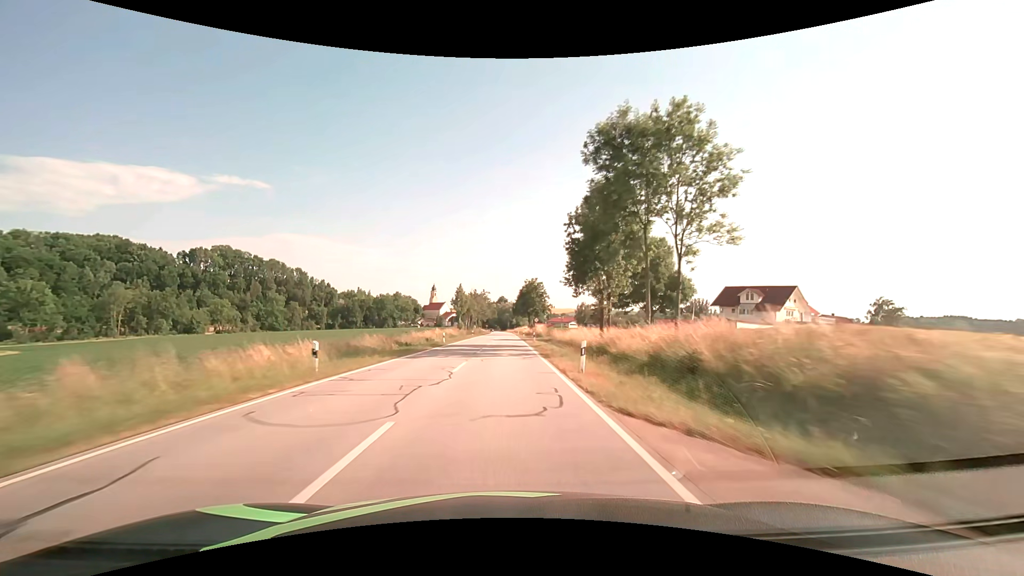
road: secondary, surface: asphalt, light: Day
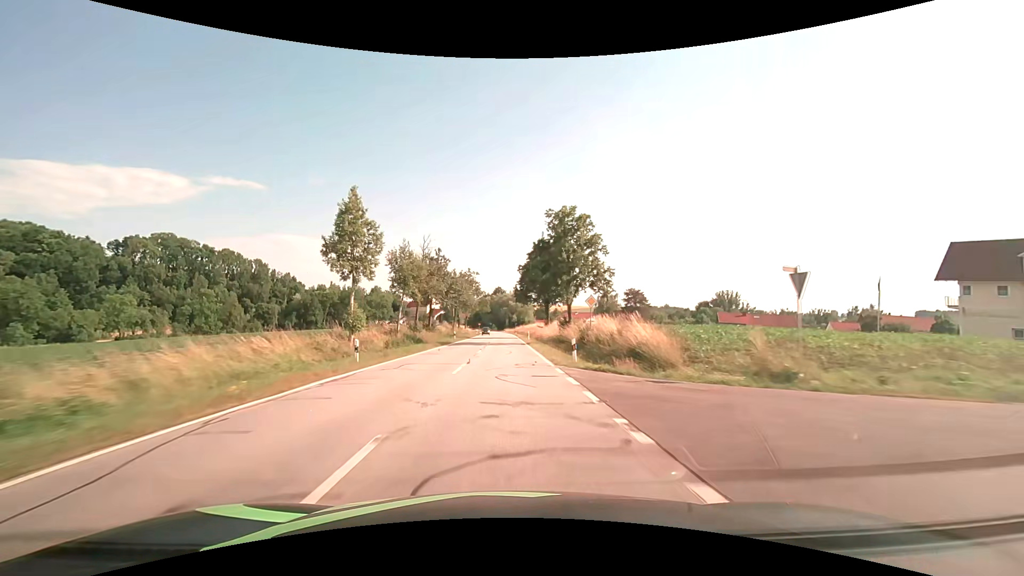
(+0.3, +60.5) m; 0°
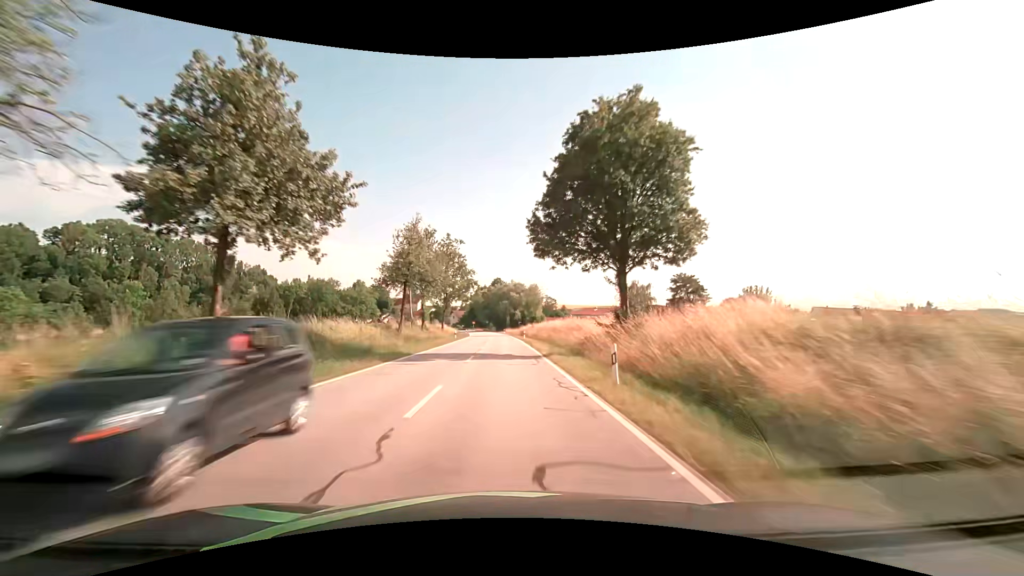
(-0.1, +42.6) m; 0°
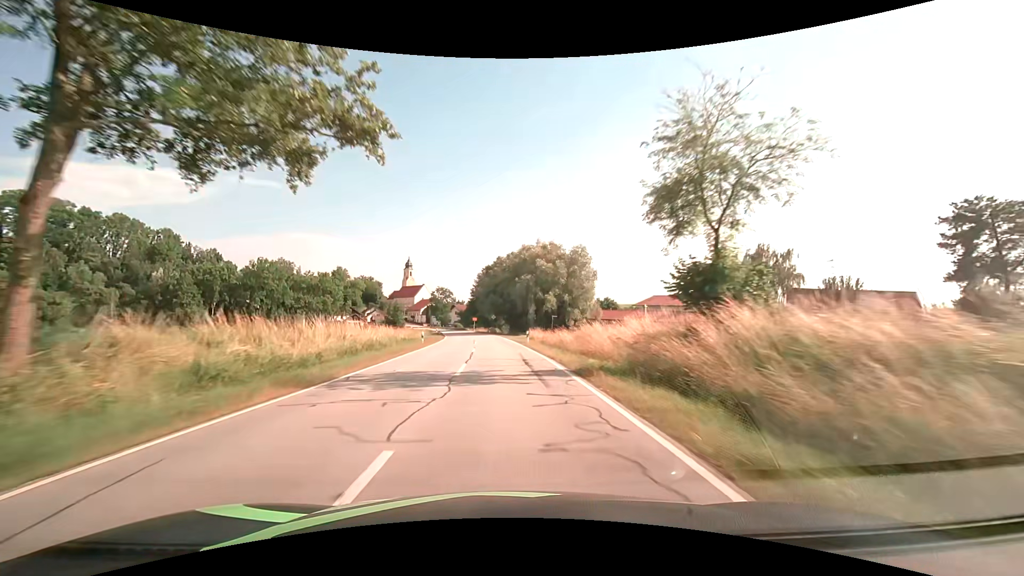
(-1.0, +65.6) m; -2°
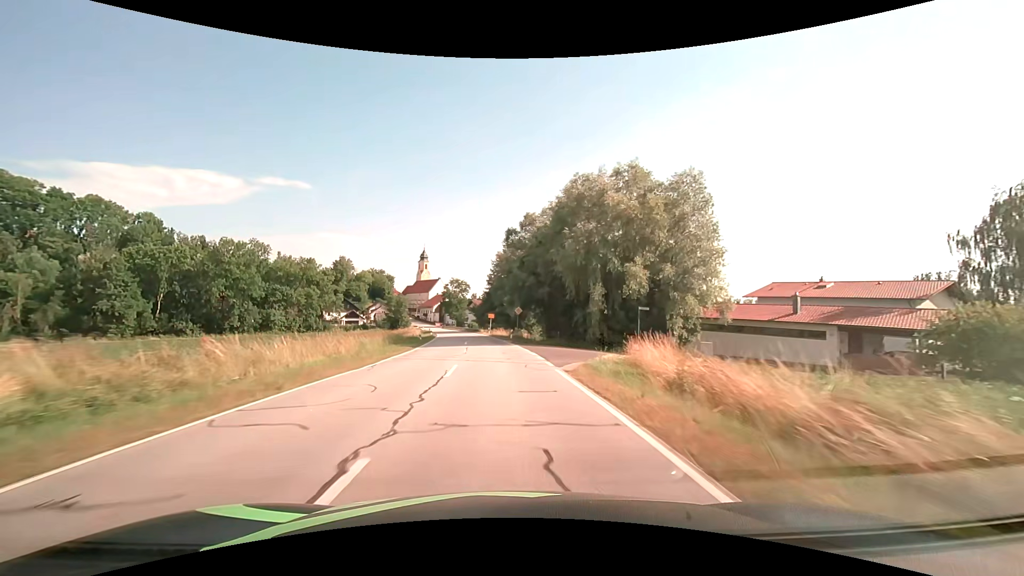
(-0.8, +36.1) m; -3°
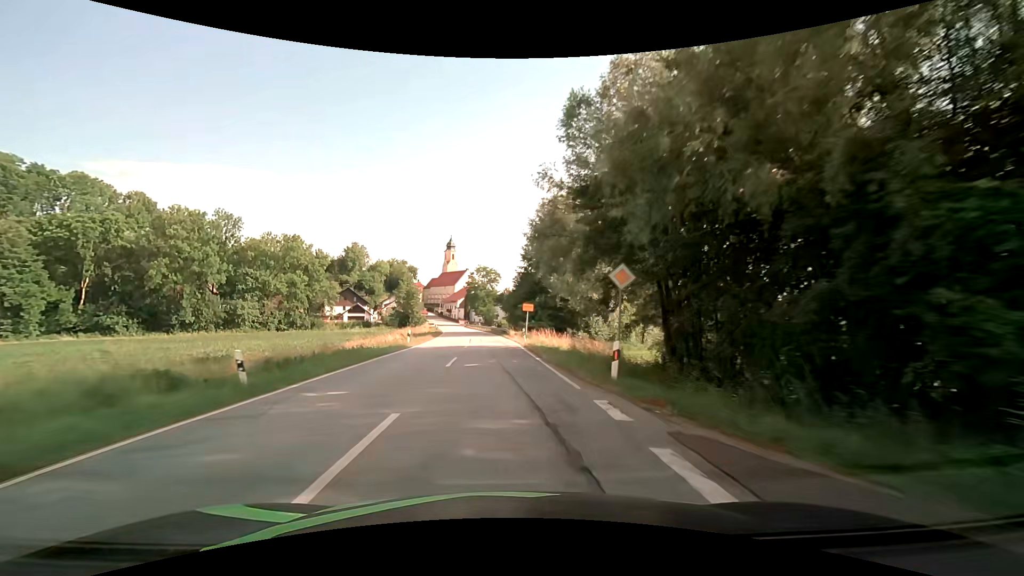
(-1.2, +33.6) m; -4°
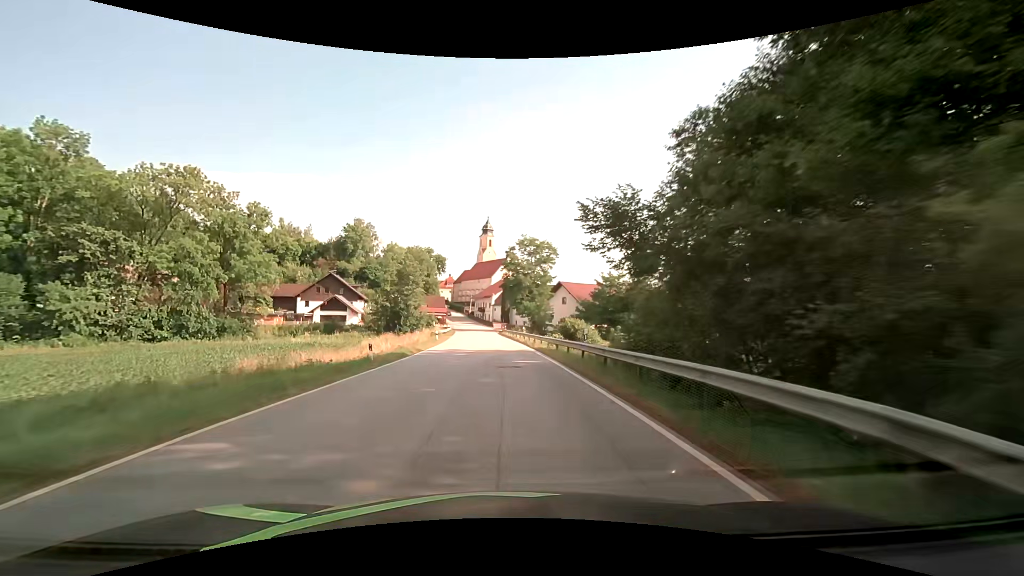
(-2.9, +50.6) m; -5°
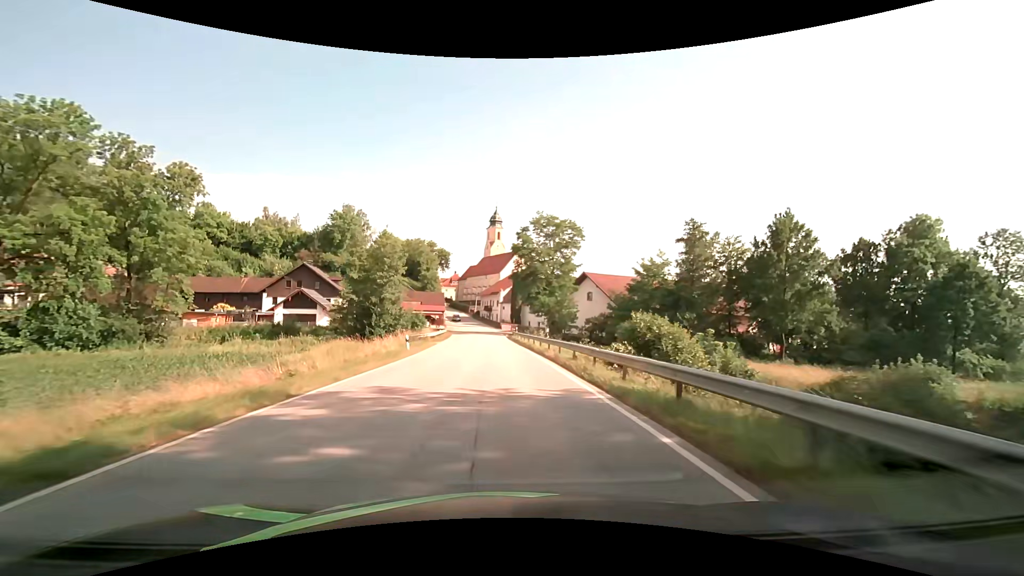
(-0.2, +18.4) m; -1°
(0, +10) (0, +20) (0, +30) (-1, +40) (-1, +50) (-2, +60) (-3, +70) (-4, +80) (-5, +90) (-6, +100) m
